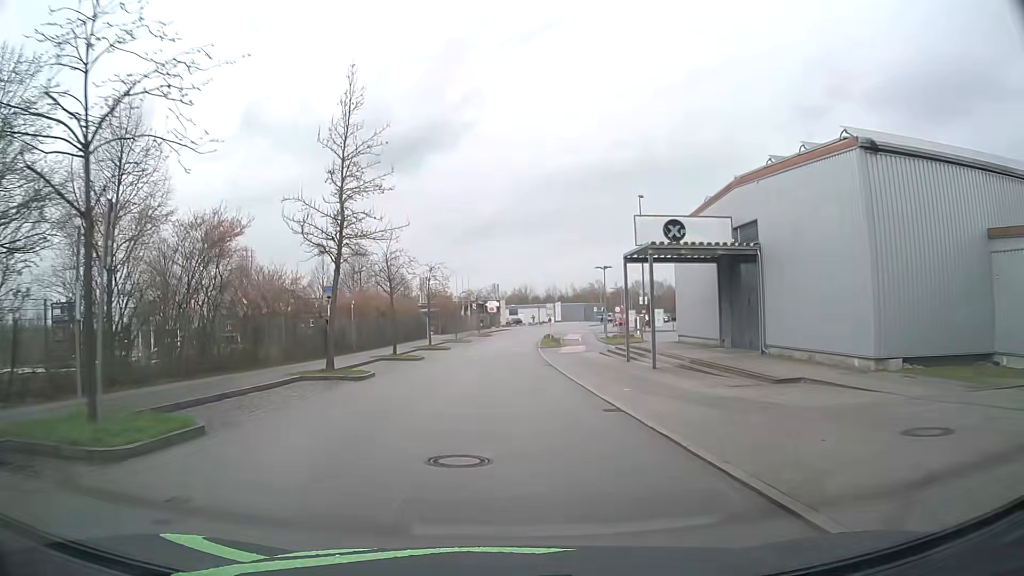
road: residential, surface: asphalt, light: Day
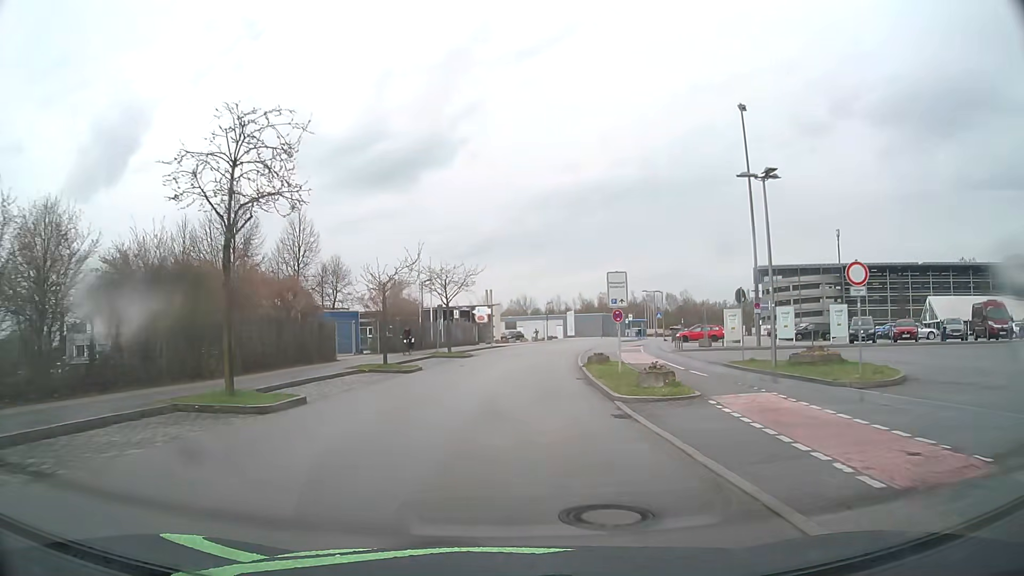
(+0.1, +37.0) m; +1°
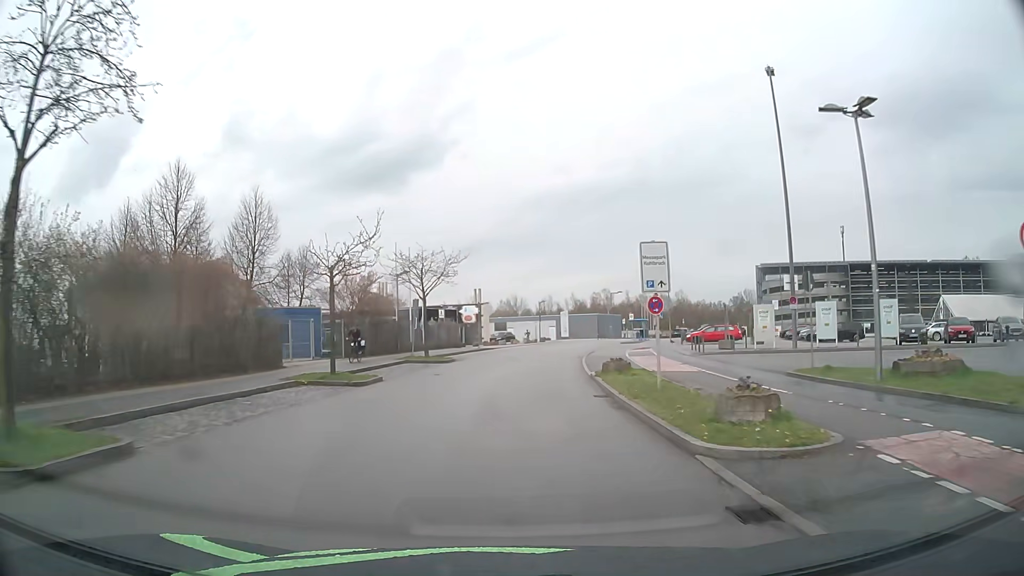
(+0.1, +7.0) m; +1°
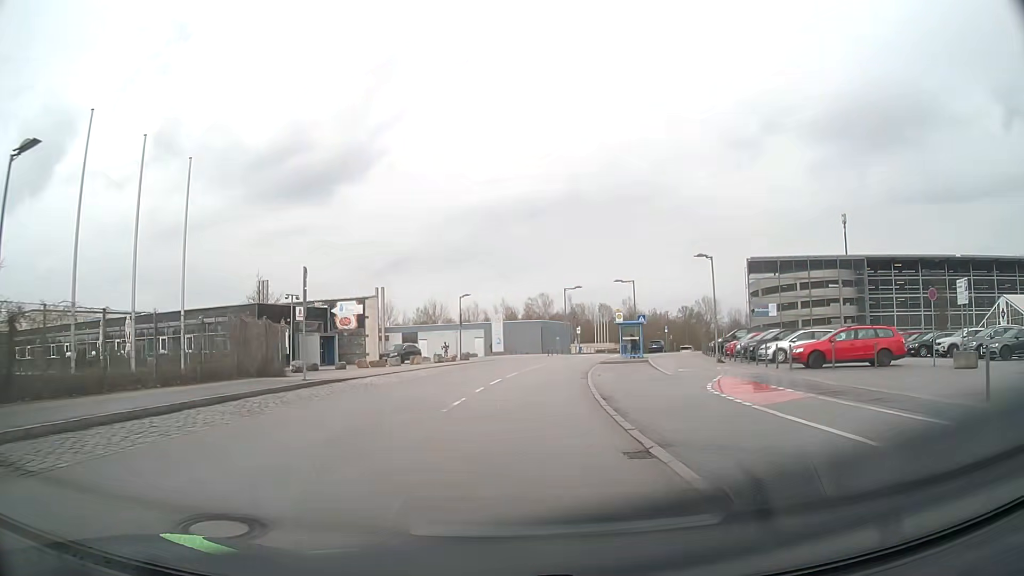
(+1.7, +32.0) m; +6°
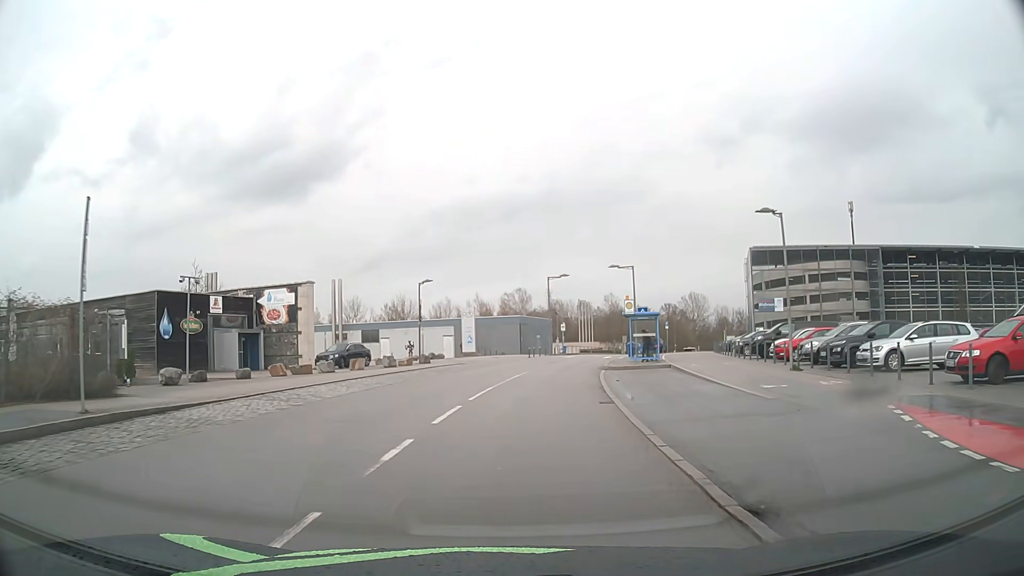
(+0.2, +11.3) m; +2°
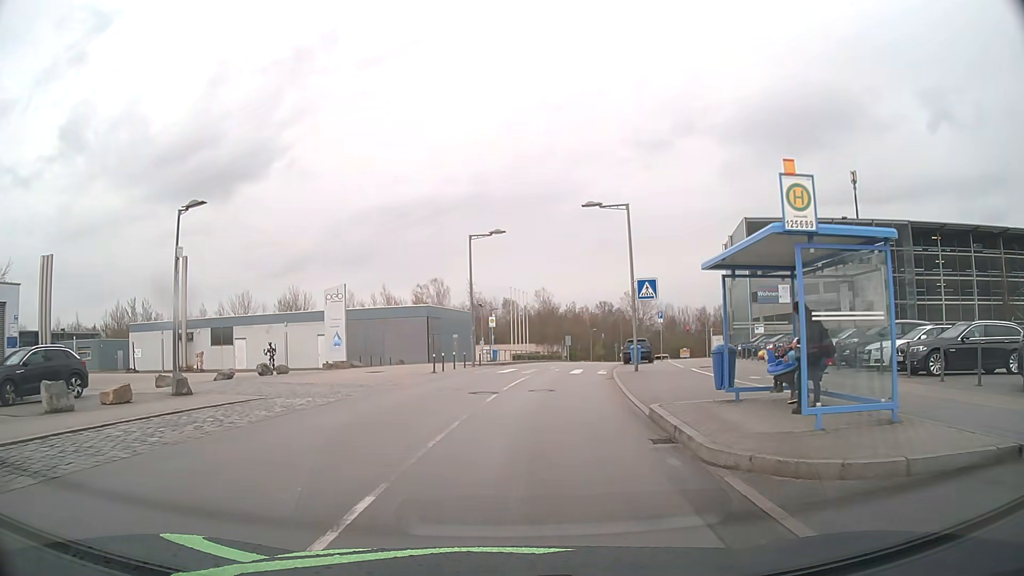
(+1.4, +24.7) m; +7°
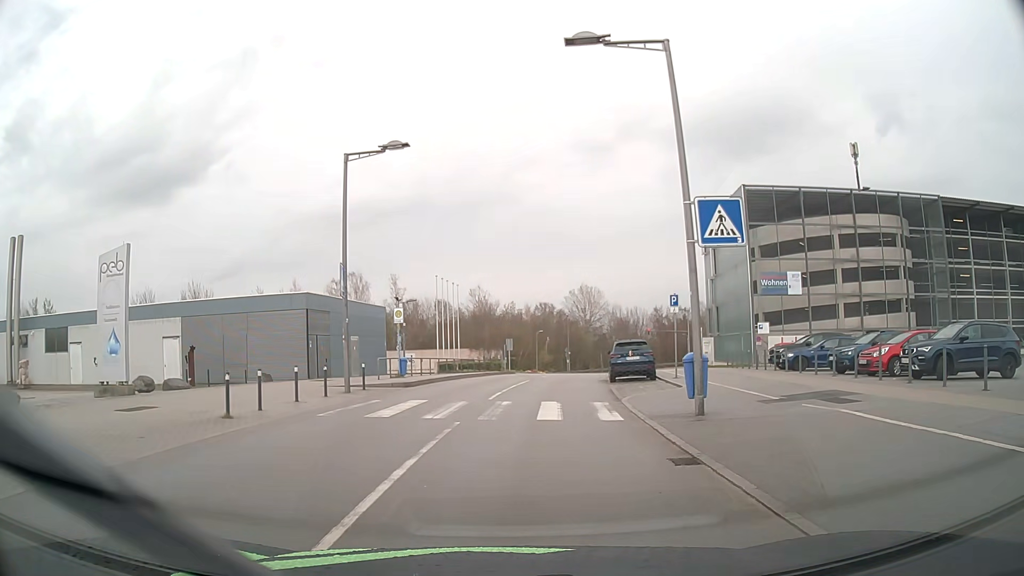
(+0.8, +16.7) m; +5°
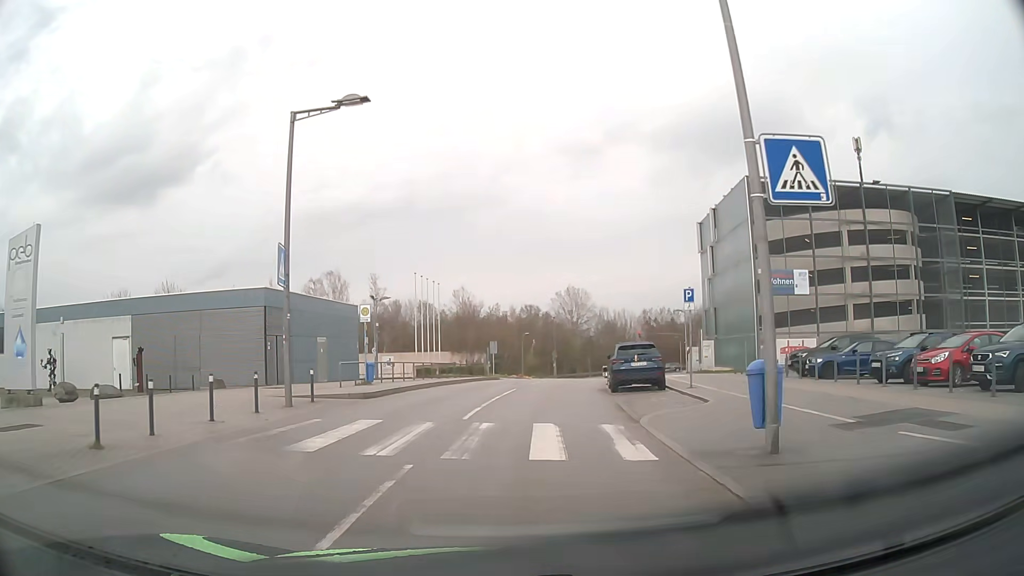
(+0.1, +4.1) m; +1°
(0, +10) (+1, +20) (+2, +30) (+4, +40) (+6, +49) (+9, +59) (+13, +68) (+16, +78) (+18, +88) (+24, +96) m
